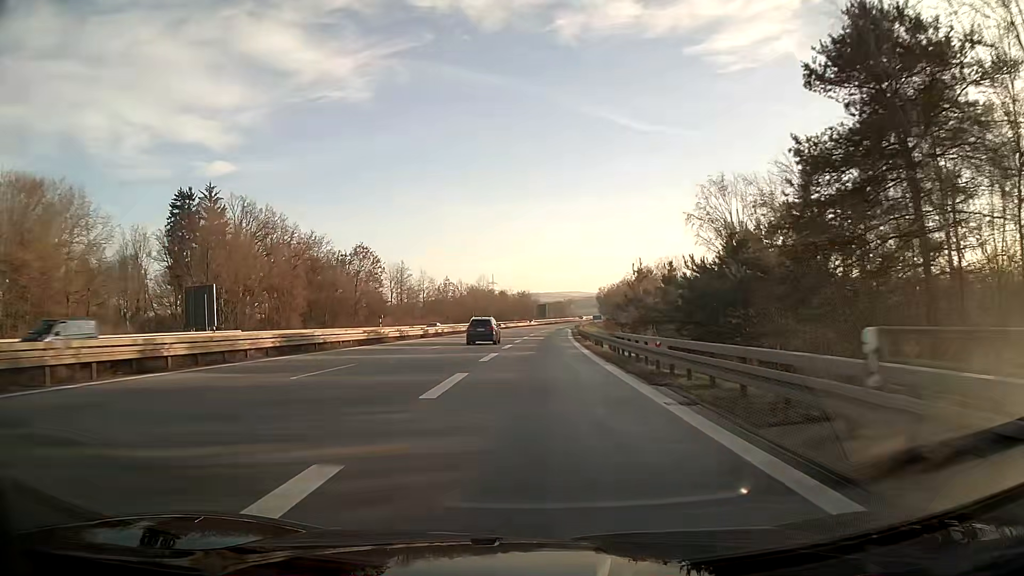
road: motorway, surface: asphalt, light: Day
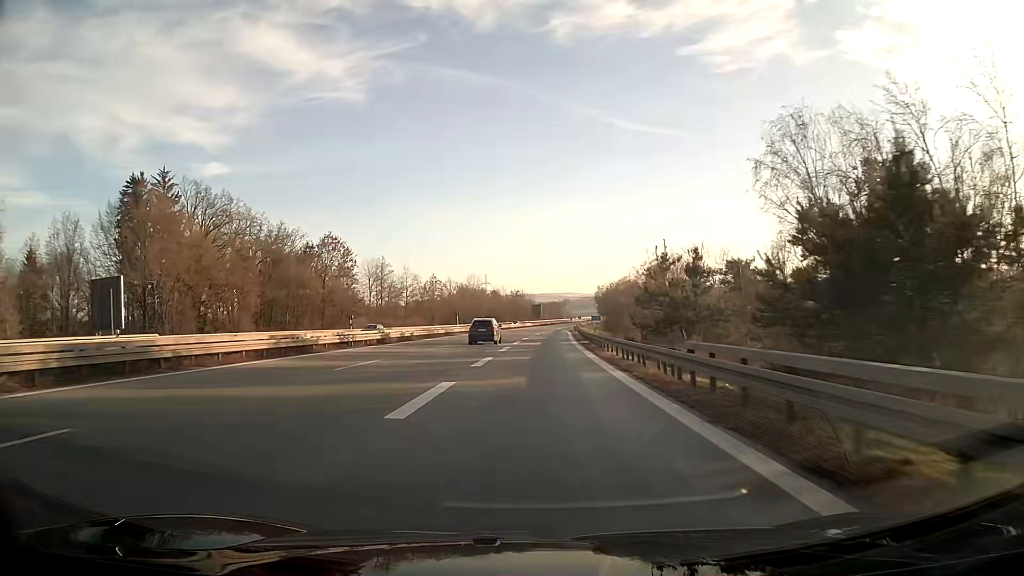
(+0.1, +14.6) m; 0°
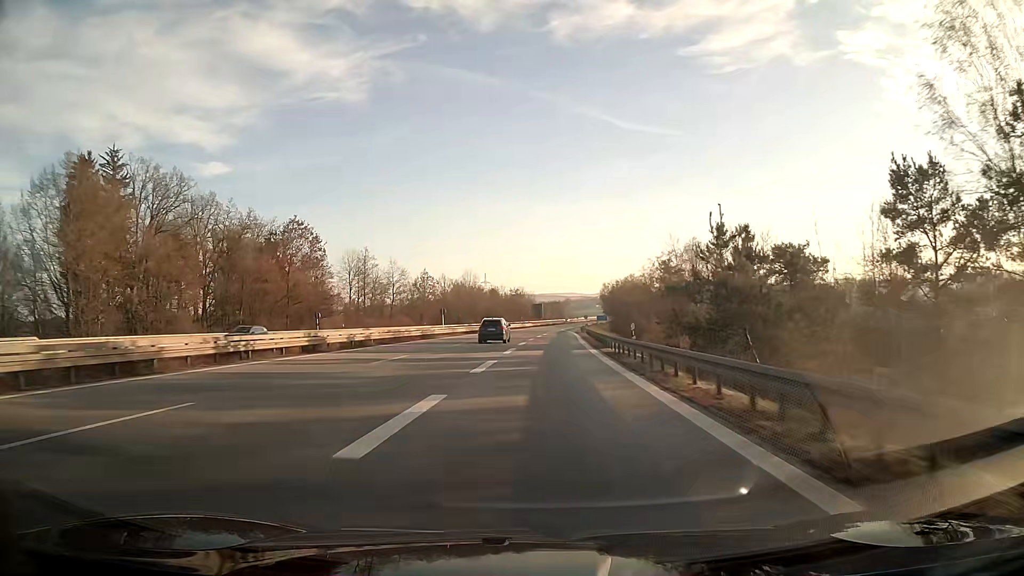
(0.0, +14.9) m; 0°
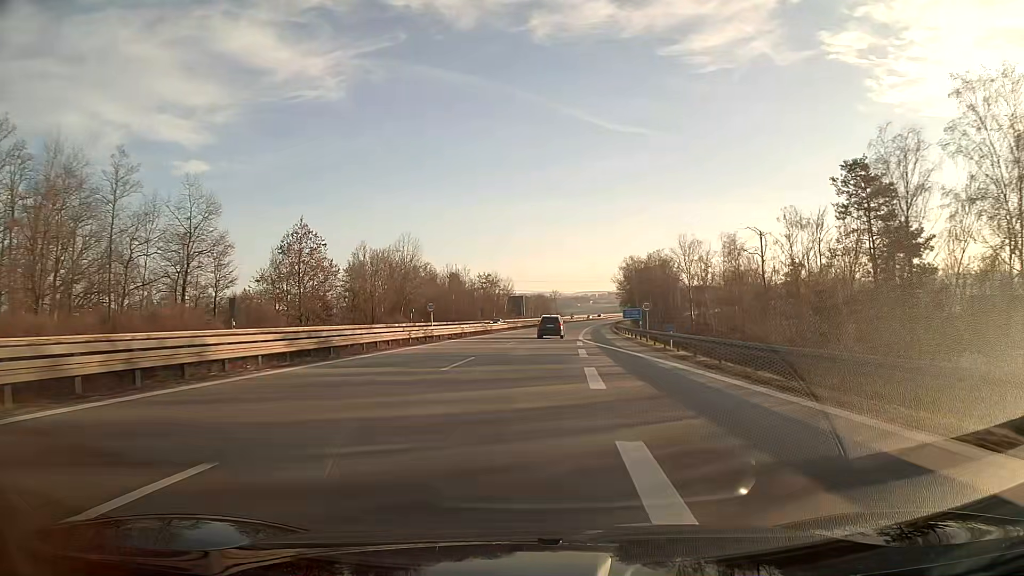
(+0.6, +77.4) m; +2°
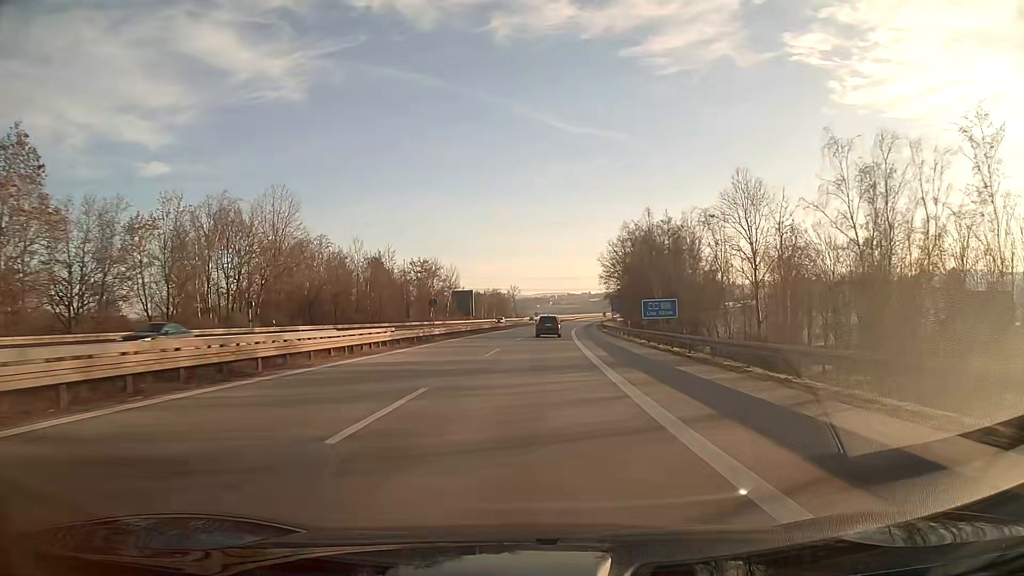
(+1.4, +47.1) m; +3°
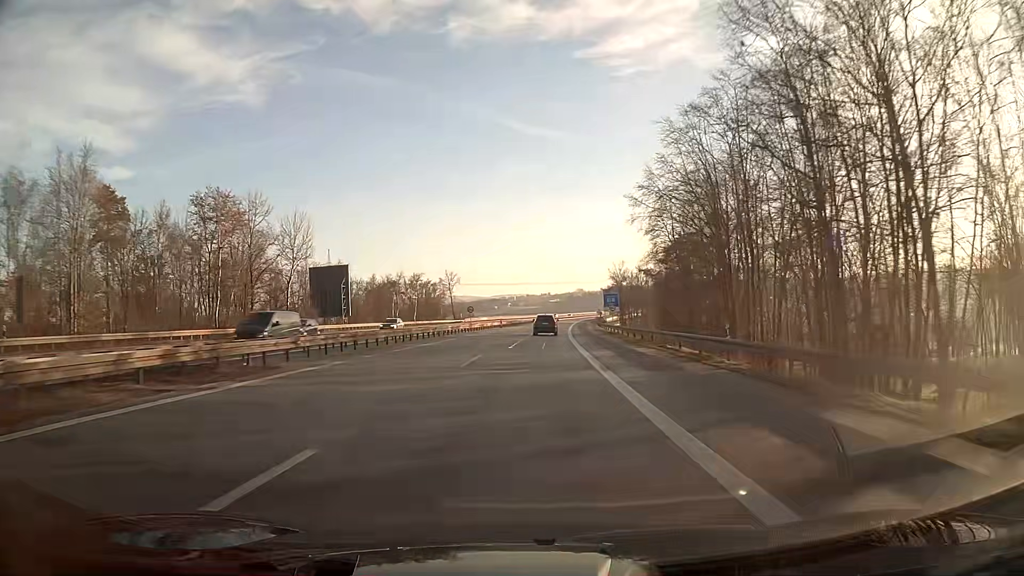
(+2.8, +78.8) m; +3°
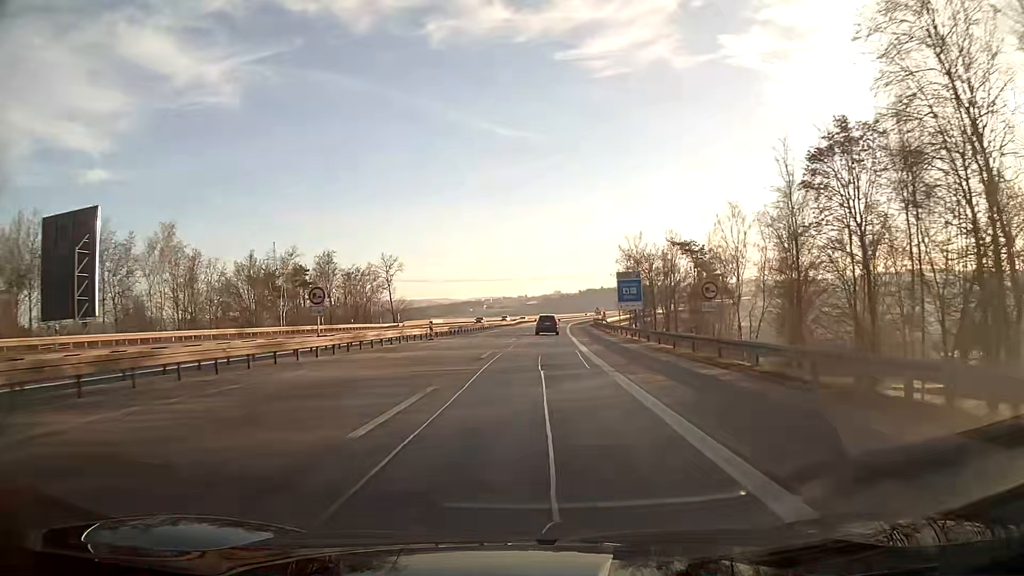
(+0.8, +47.4) m; +2°
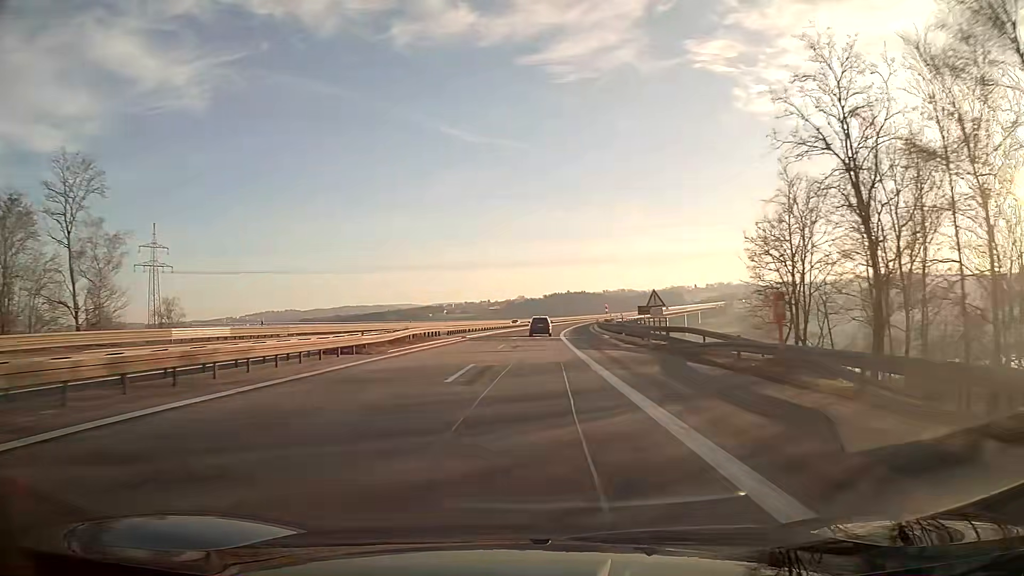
(+2.1, +78.9) m; +3°
(0, +10) (0, +20) (0, +30) (0, +40) (+1, +50) (+1, +60) (+1, +70) (+2, +80) (+2, +90) (+3, +100) m
